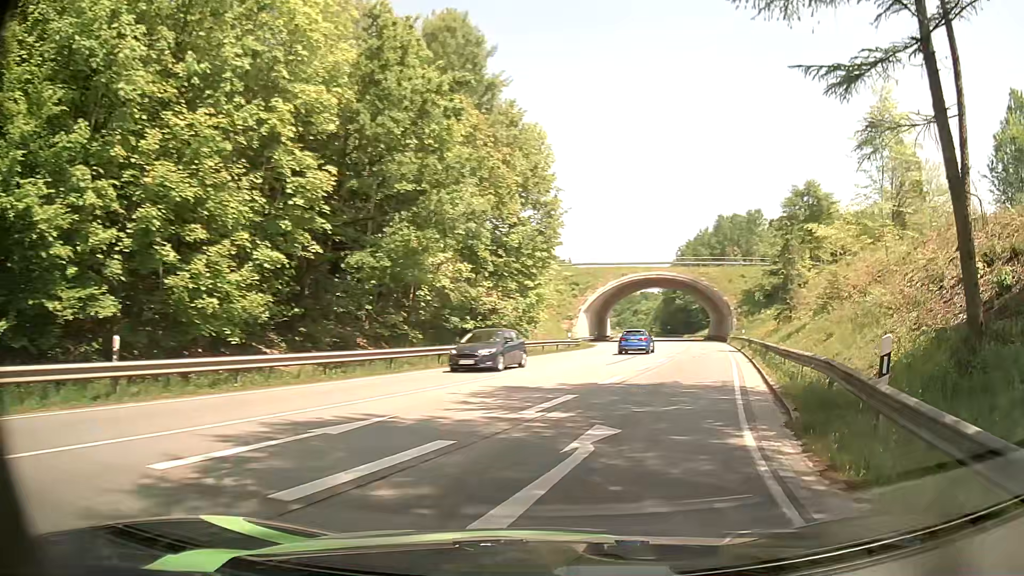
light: Day
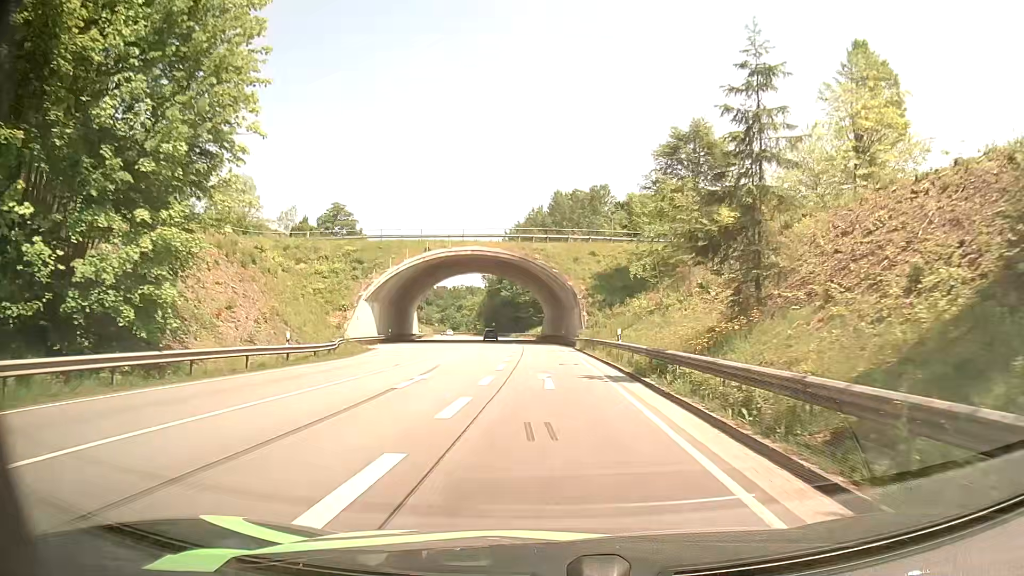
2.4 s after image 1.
(+5.0, +24.4) m; +15°
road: primary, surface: asphalt
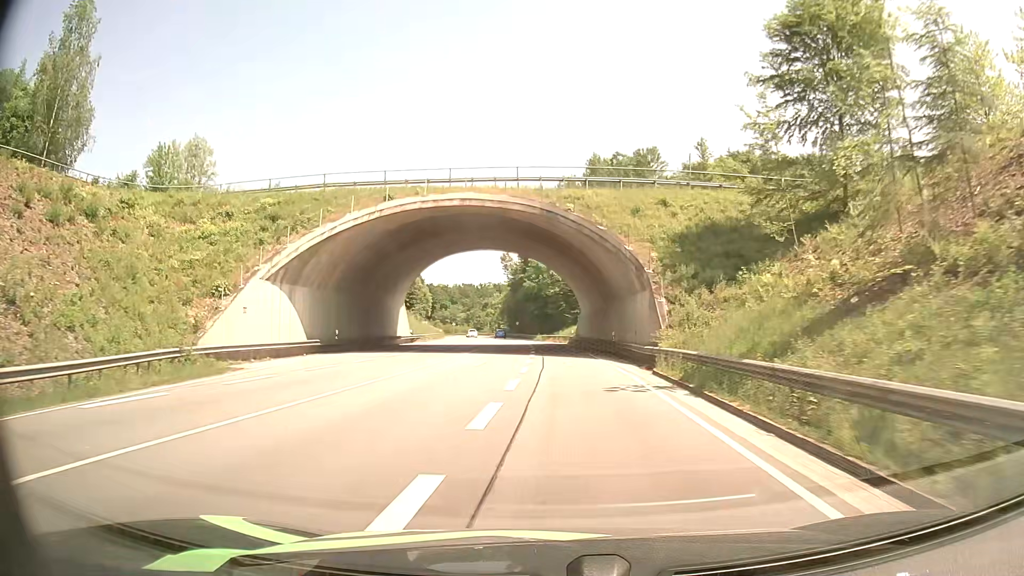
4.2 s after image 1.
(-0.2, +25.6) m; -2°
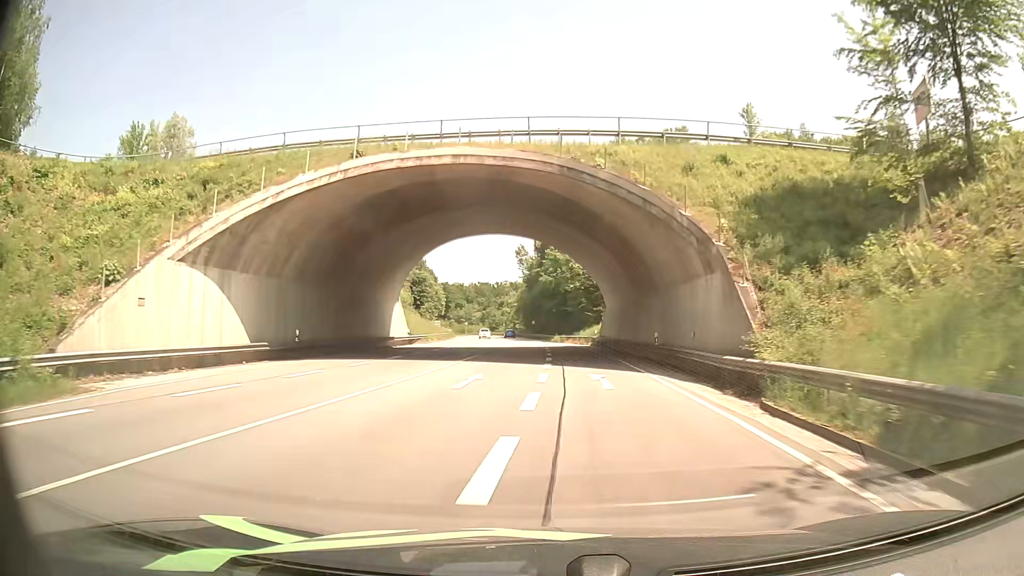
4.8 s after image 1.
(-0.2, +9.9) m; -2°
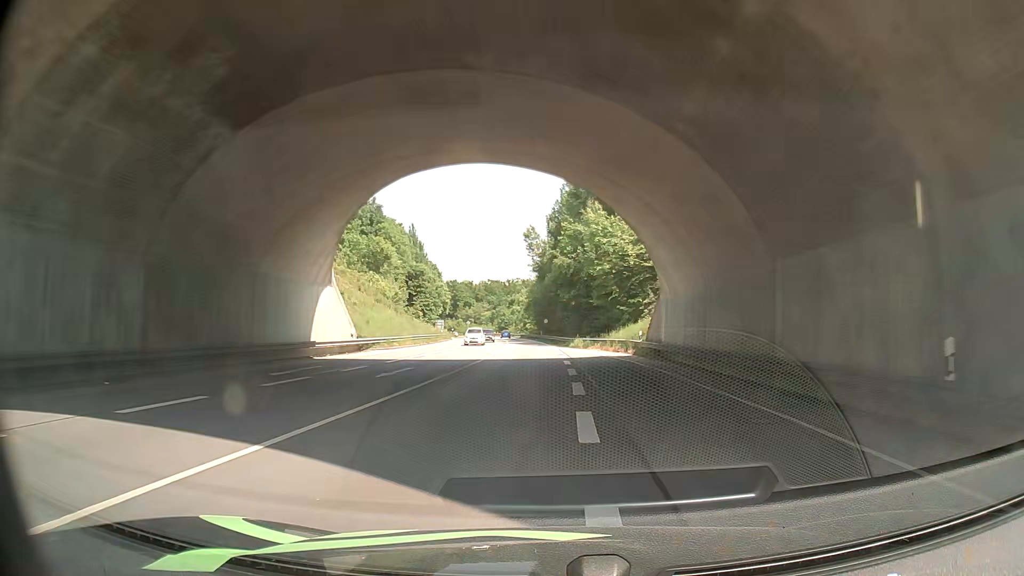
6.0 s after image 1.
(-0.3, +21.8) m; -1°
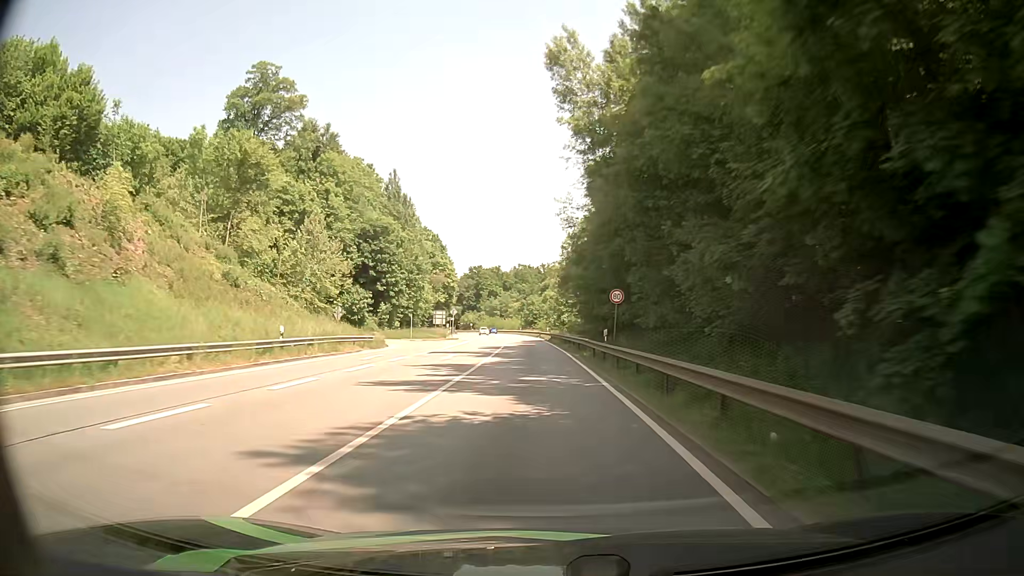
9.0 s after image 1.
(-2.6, +62.5) m; -4°
(0, +10) (0, +20) (0, +30) (-1, +40) (-1, +50) (-2, +60) (-3, +70) (-3, +80) (-4, +90) (-5, +100) m
